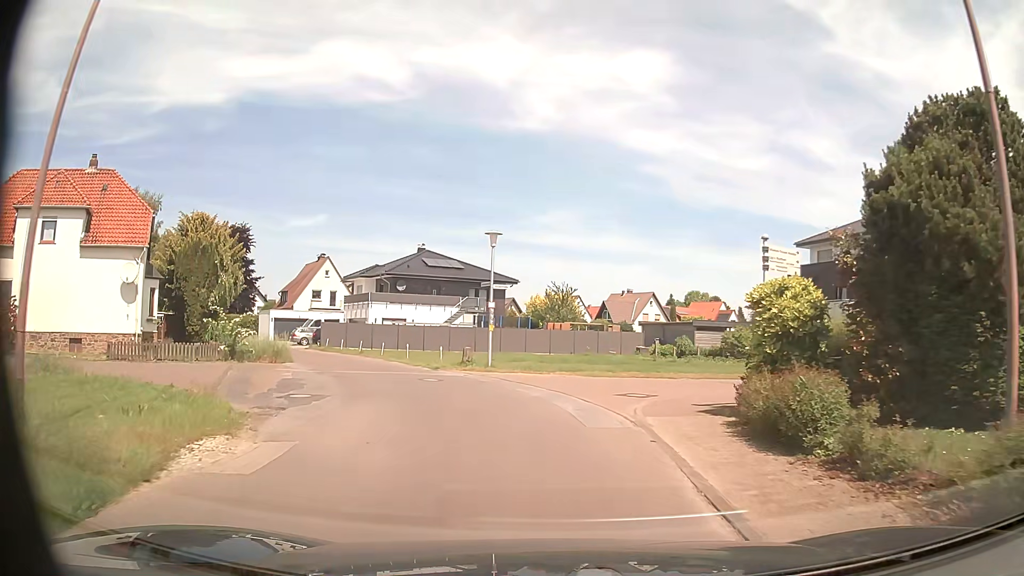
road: residential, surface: asphalt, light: Day
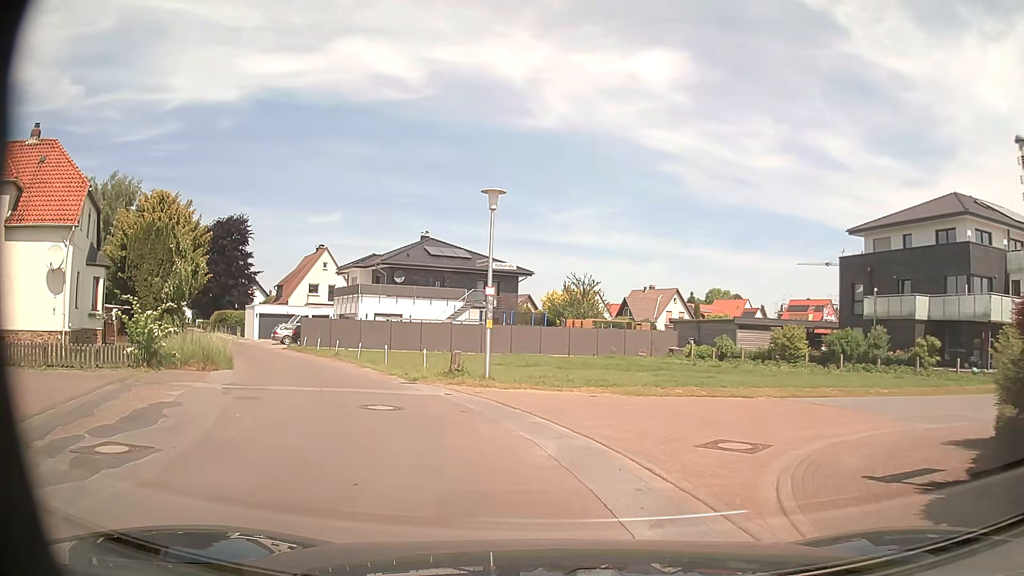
(0.0, +6.8) m; -1°
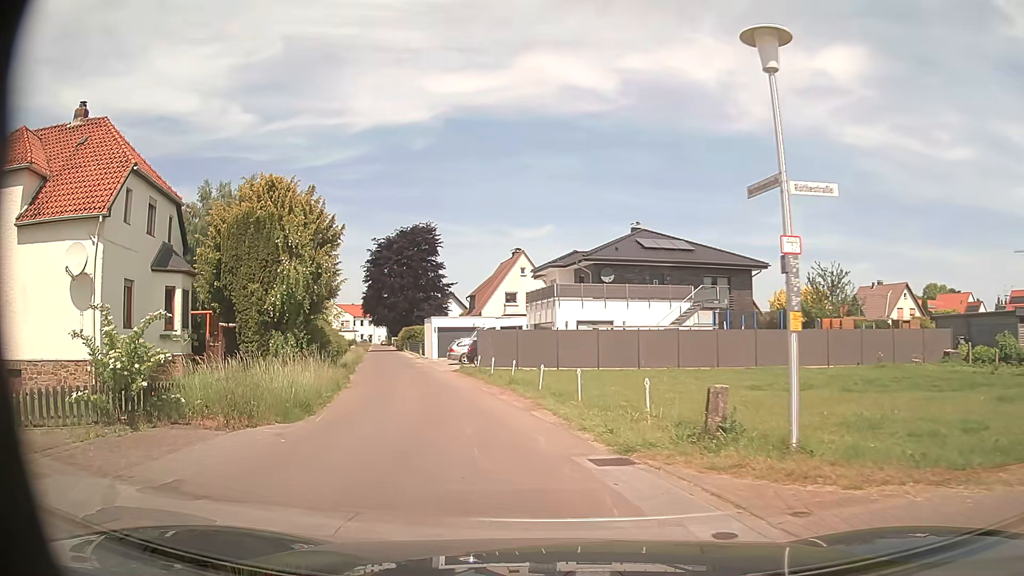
(-1.2, +9.7) m; -19°
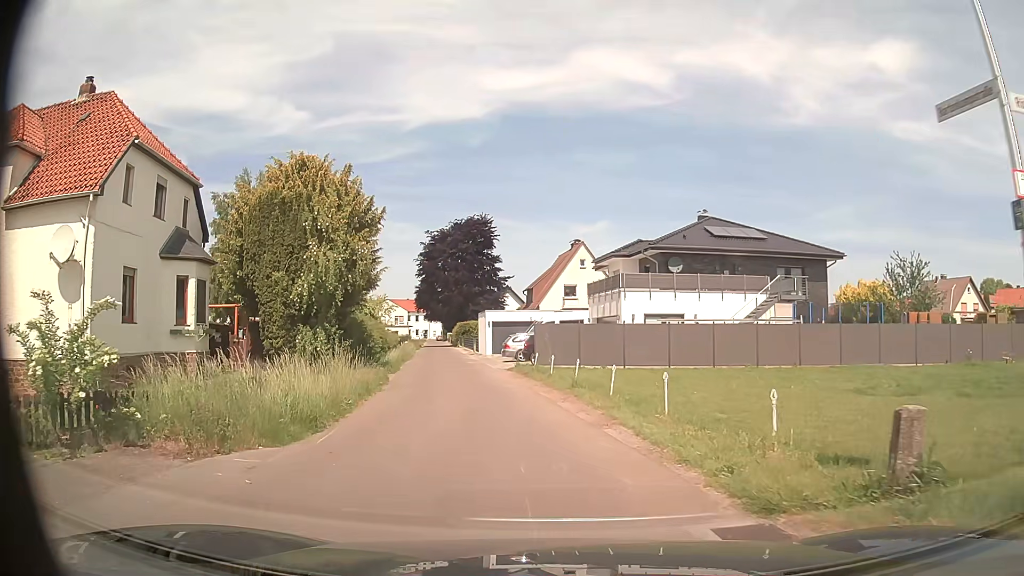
(-0.1, +3.3) m; -4°
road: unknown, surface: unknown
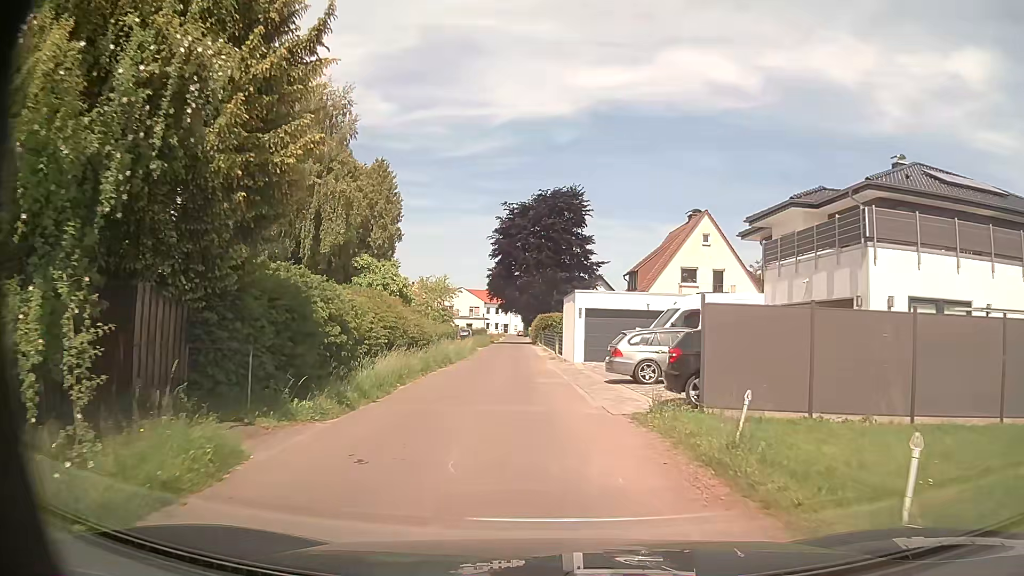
(-1.6, +17.2) m; -7°
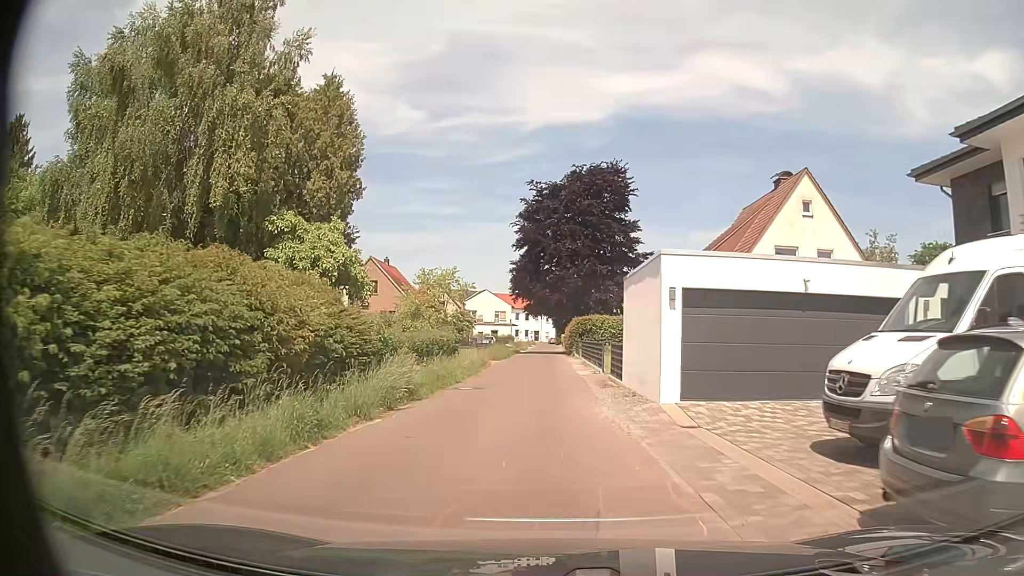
(-0.4, +14.3) m; -3°
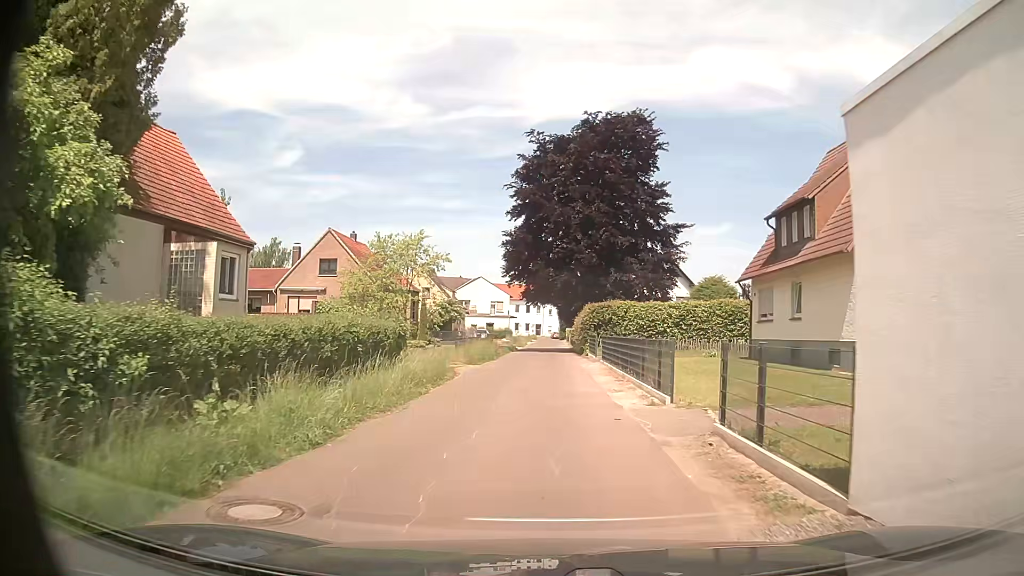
(-0.1, +14.1) m; 0°
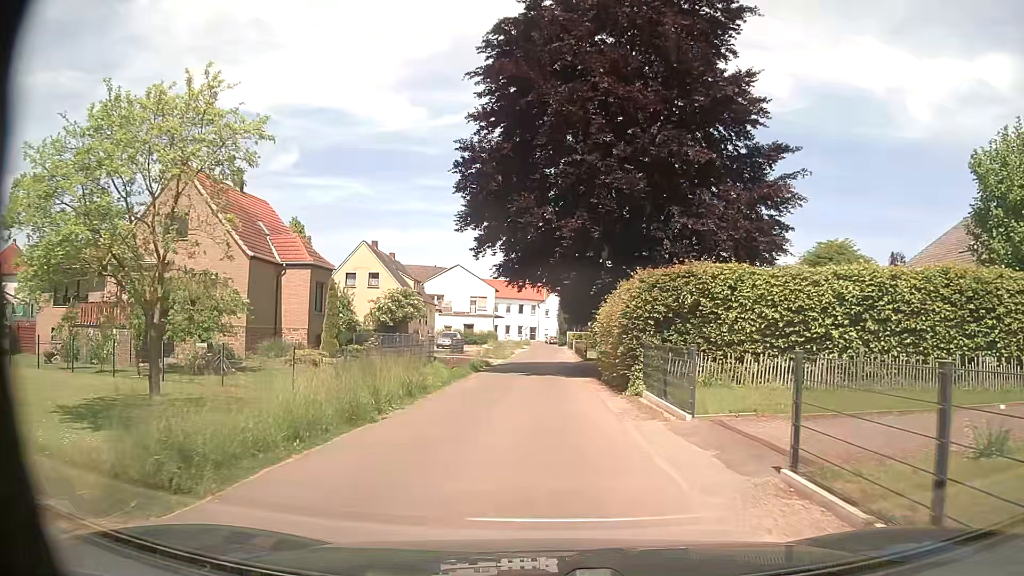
(0.0, +23.2) m; 0°
